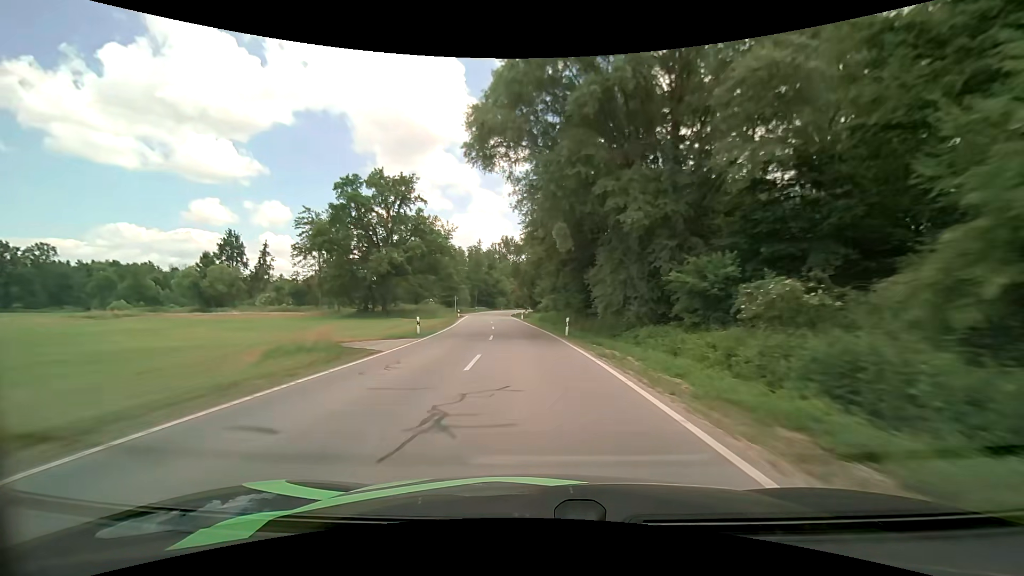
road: secondary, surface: asphalt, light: Day
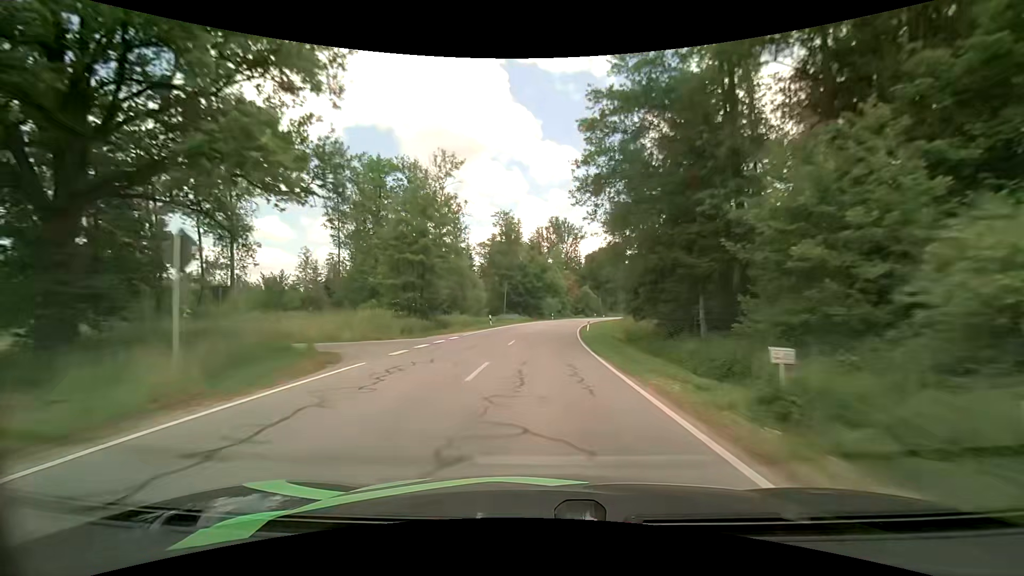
(-4.3, +59.3) m; -6°
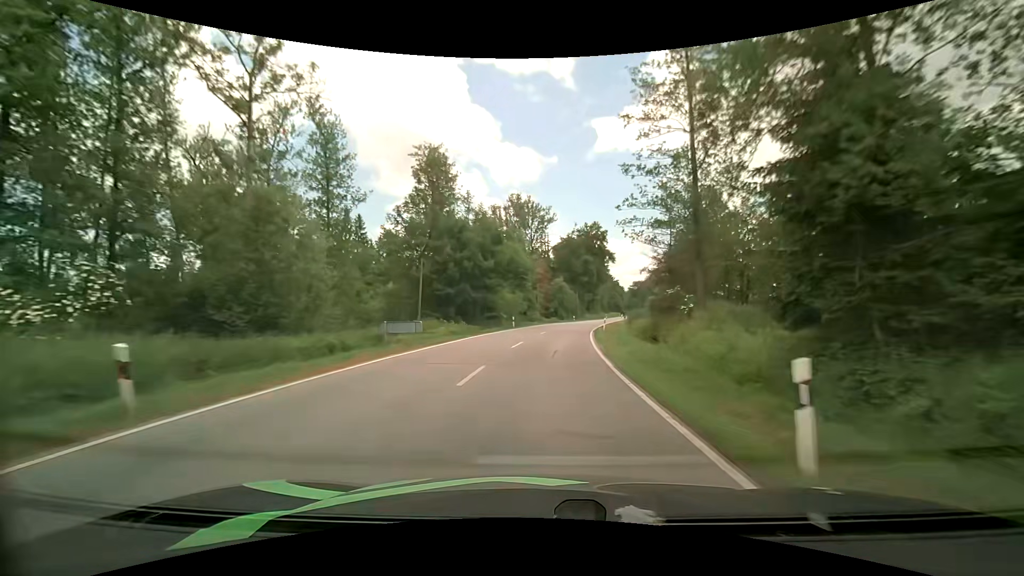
(+0.9, +34.7) m; +4°
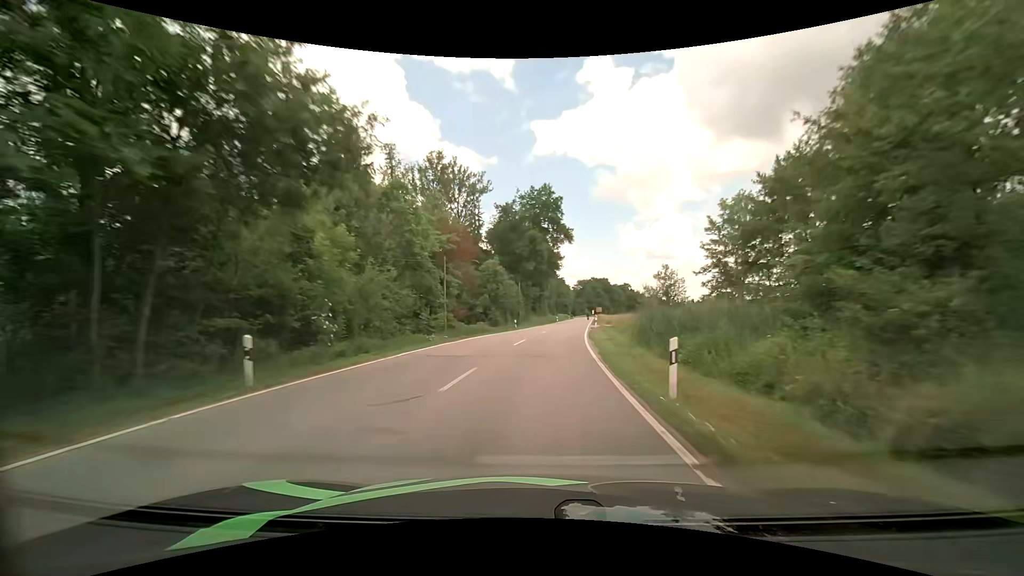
(+2.3, +34.6) m; +7°
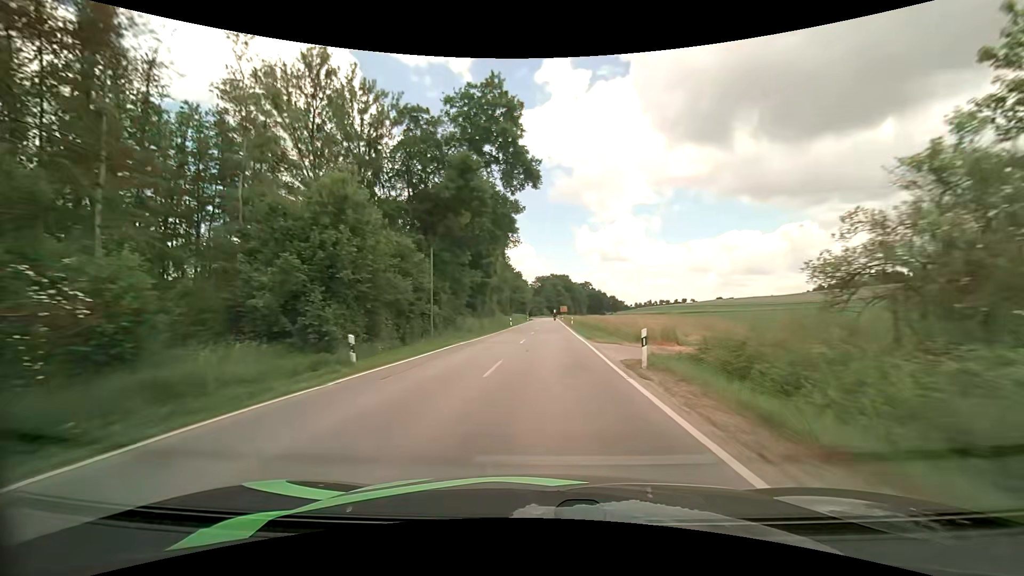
(+1.7, +35.2) m; +5°
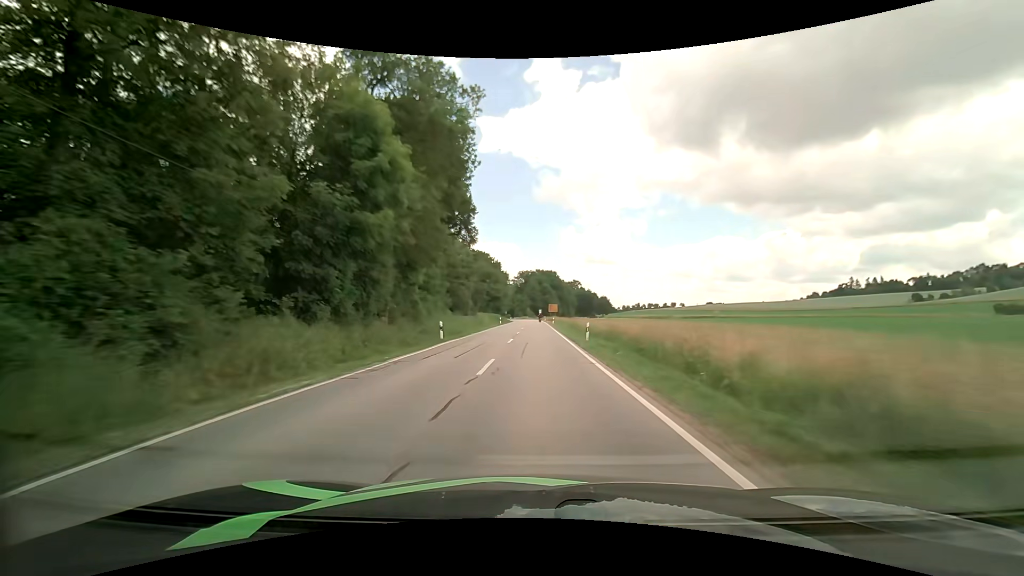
(+0.9, +35.9) m; +2°
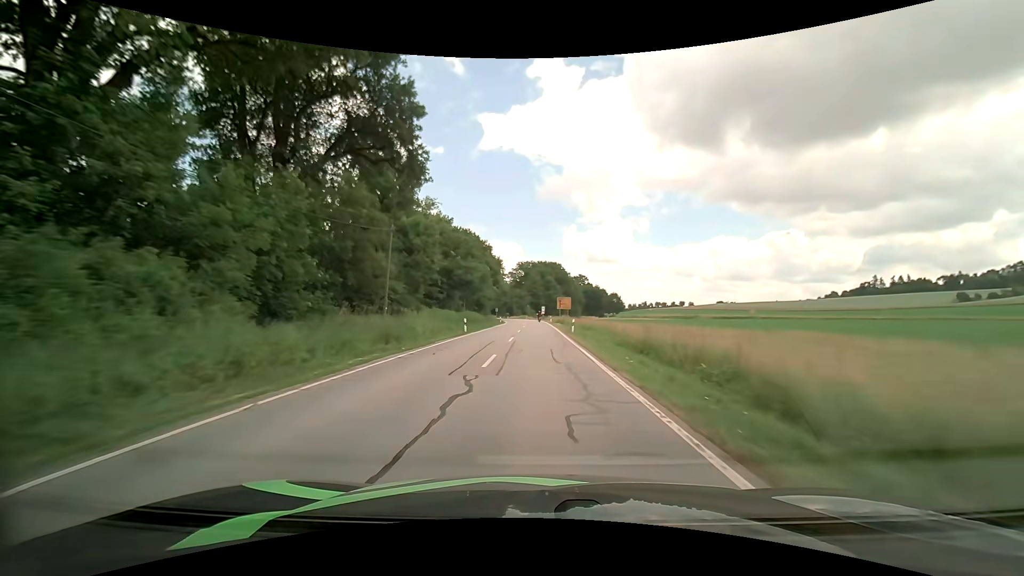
(-0.1, +35.5) m; 0°
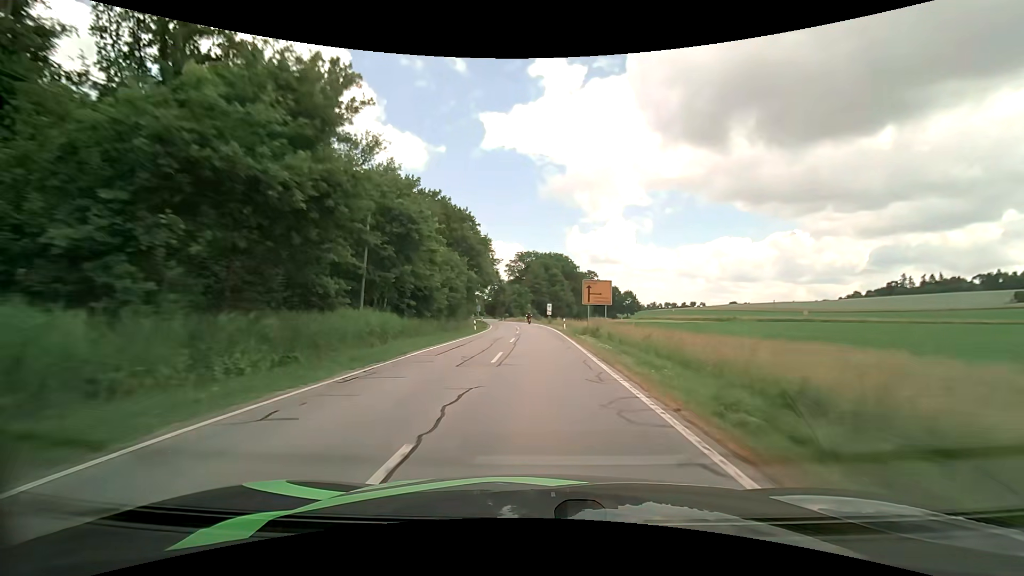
(0.0, +34.5) m; 0°
(0, +10) (0, +20) (0, +30) (0, +40) (-1, +50) (-1, +60) (-2, +70) (-3, +80) (-5, +90) (-6, +100) m
